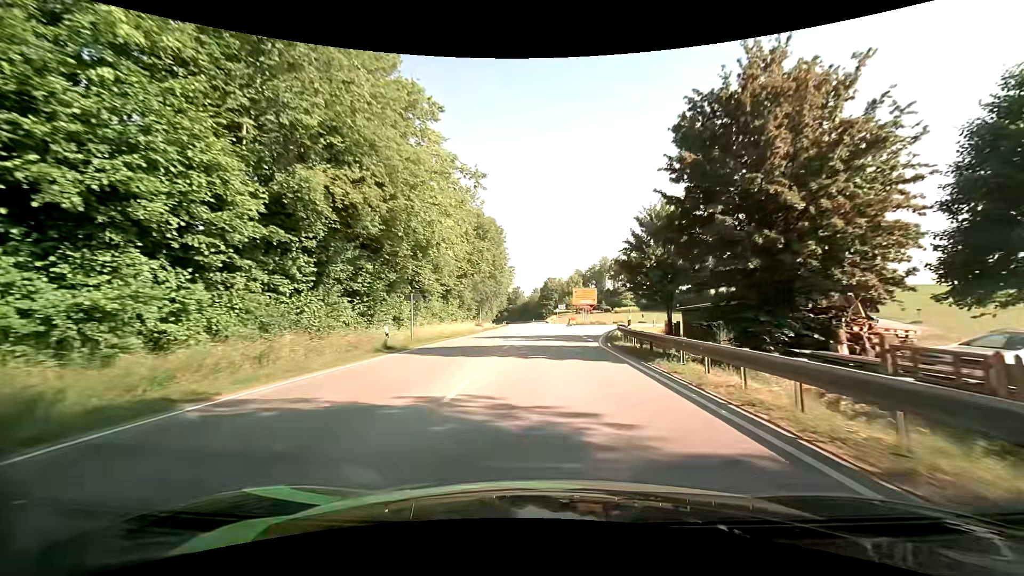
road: primary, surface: asphalt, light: Day
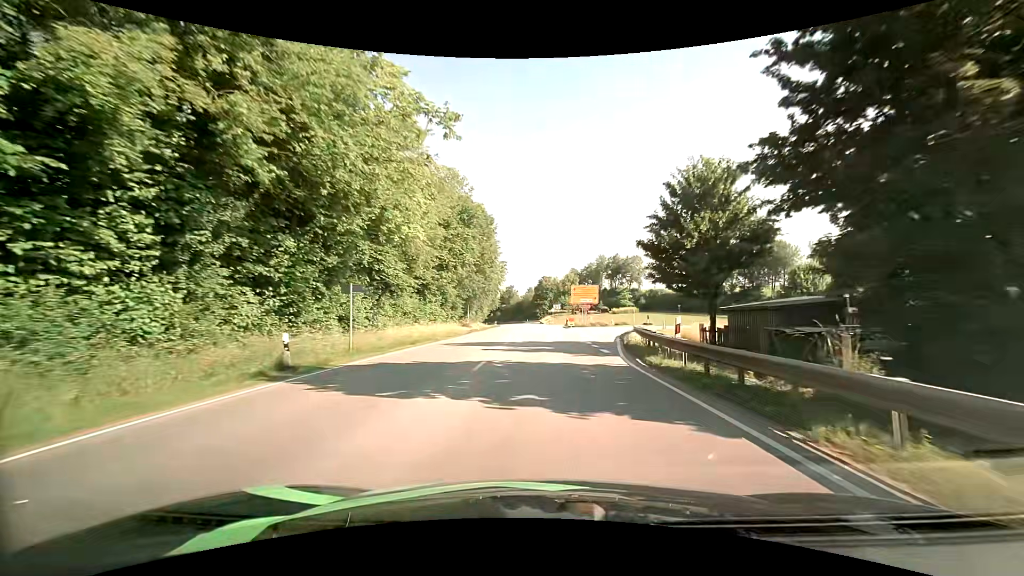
(+0.1, +8.0) m; +1°
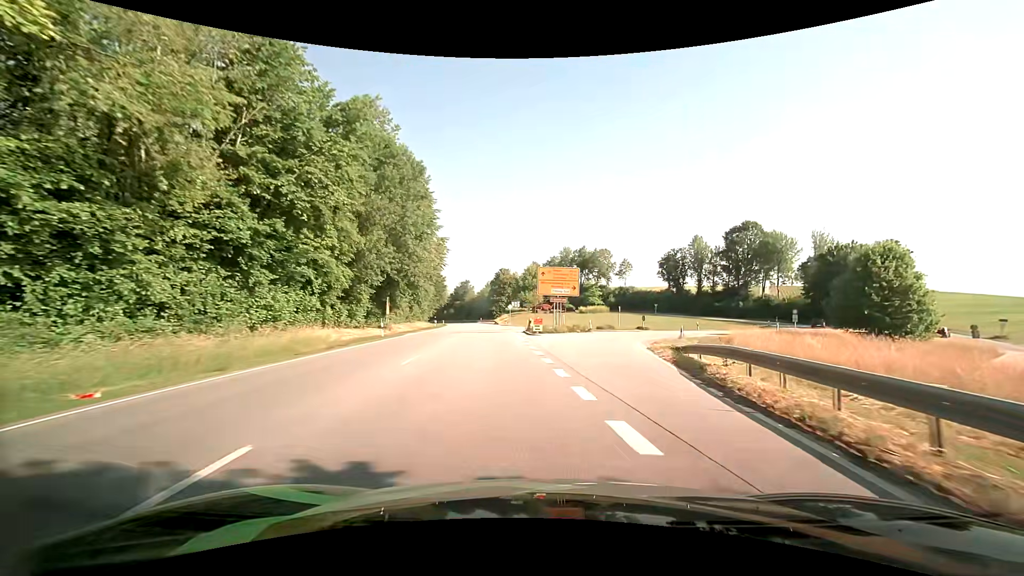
(+0.8, +21.9) m; +4°
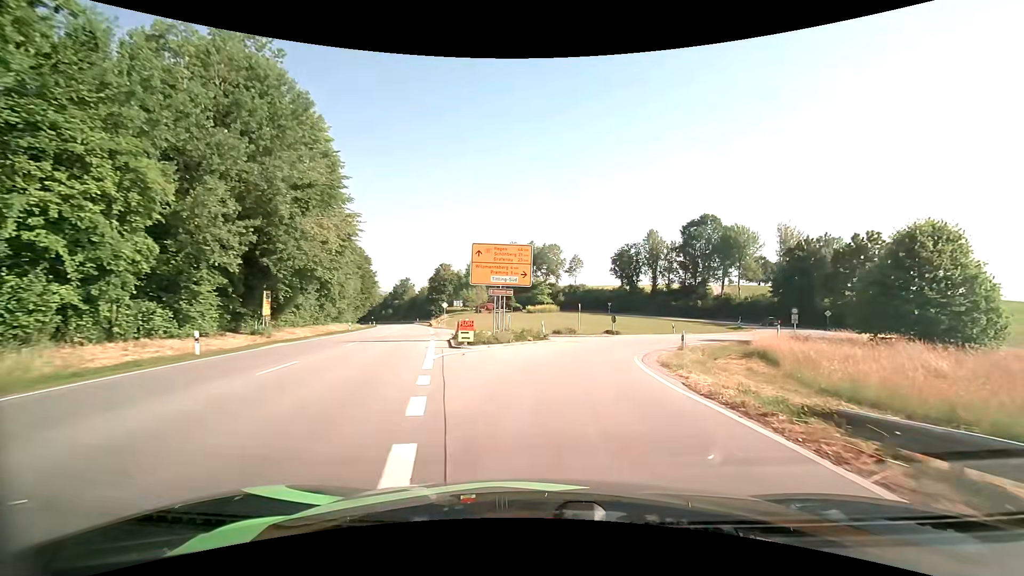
(+0.7, +12.9) m; +6°
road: tertiary
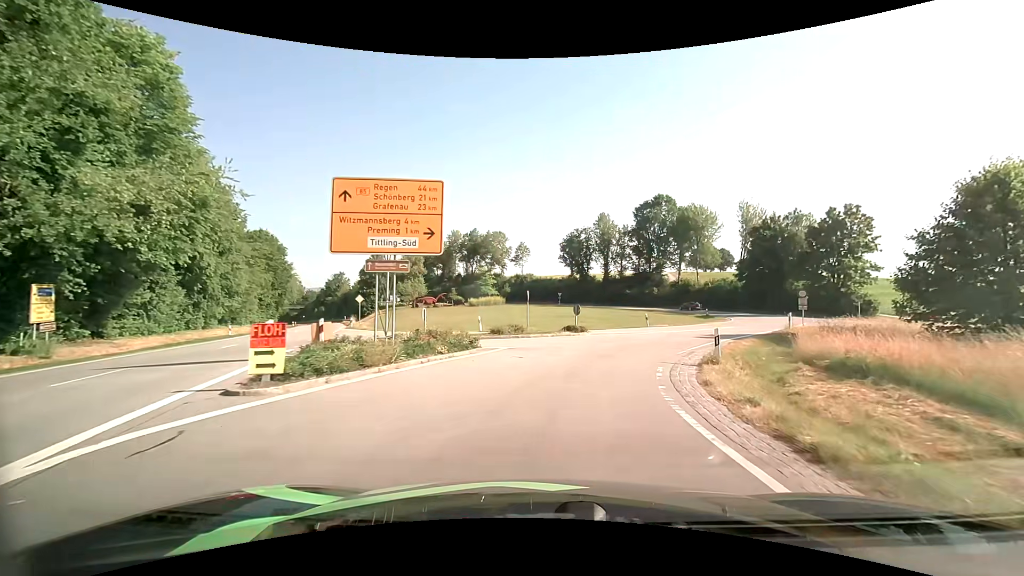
(+0.7, +11.5) m; +6°
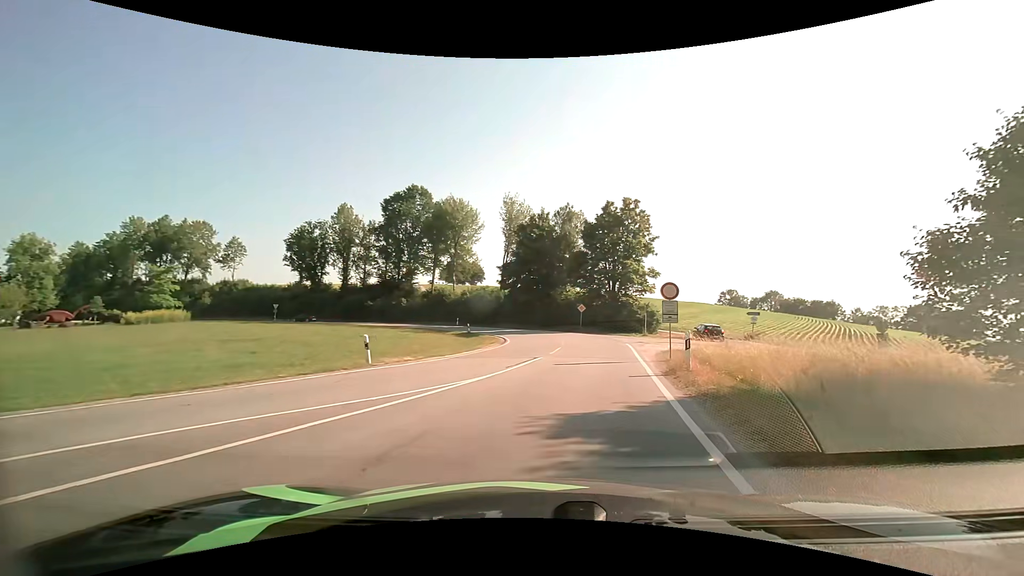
(+4.5, +21.1) m; +27°
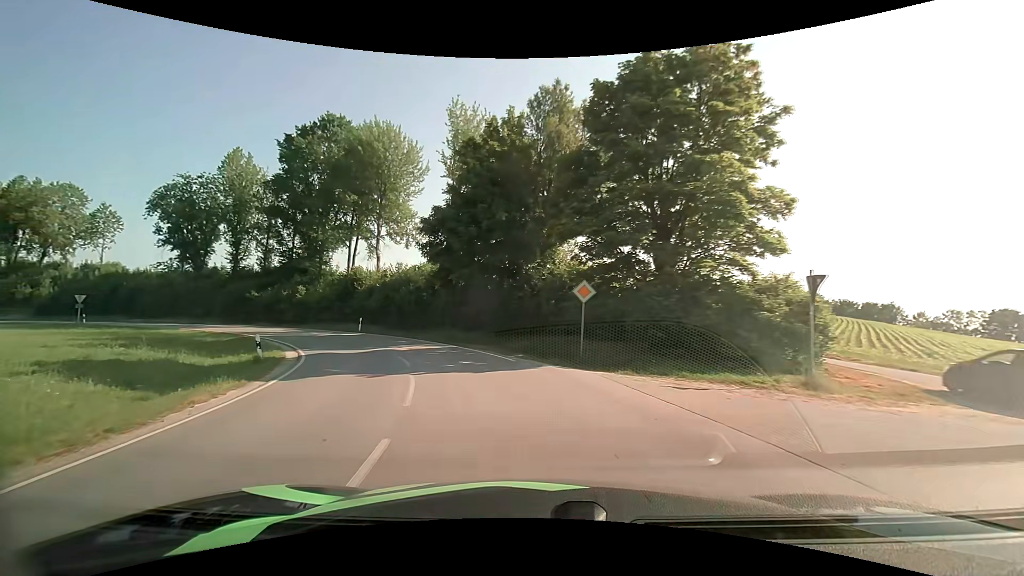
(+3.4, +30.9) m; +1°
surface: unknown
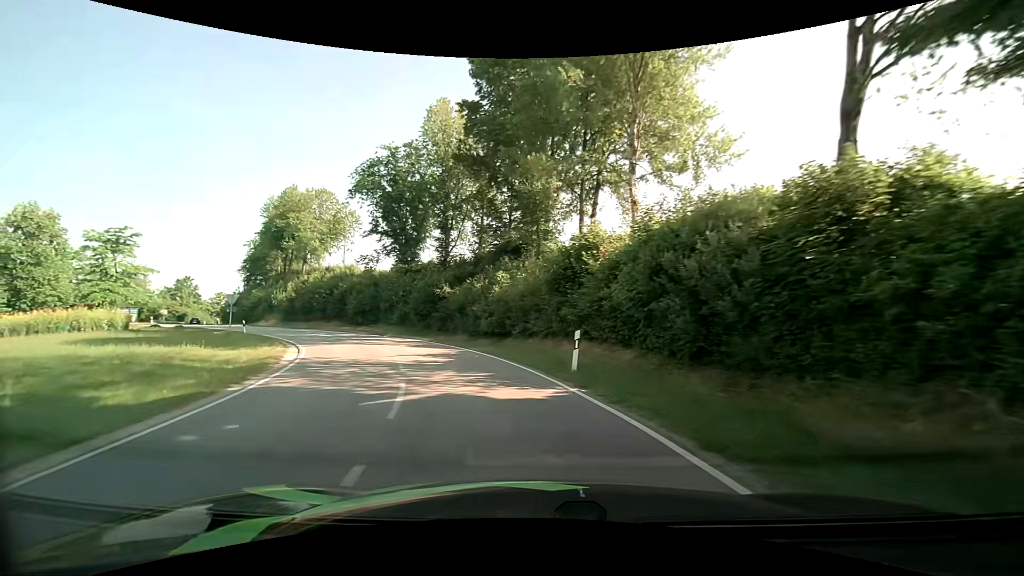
(-6.8, +25.3) m; -31°
(-1, +10) (-4, +20) (-8, +28) (-14, +36) (-21, +44) (-28, +51) (-35, +58) (-42, +65) (-49, +72) (-56, +79) m
